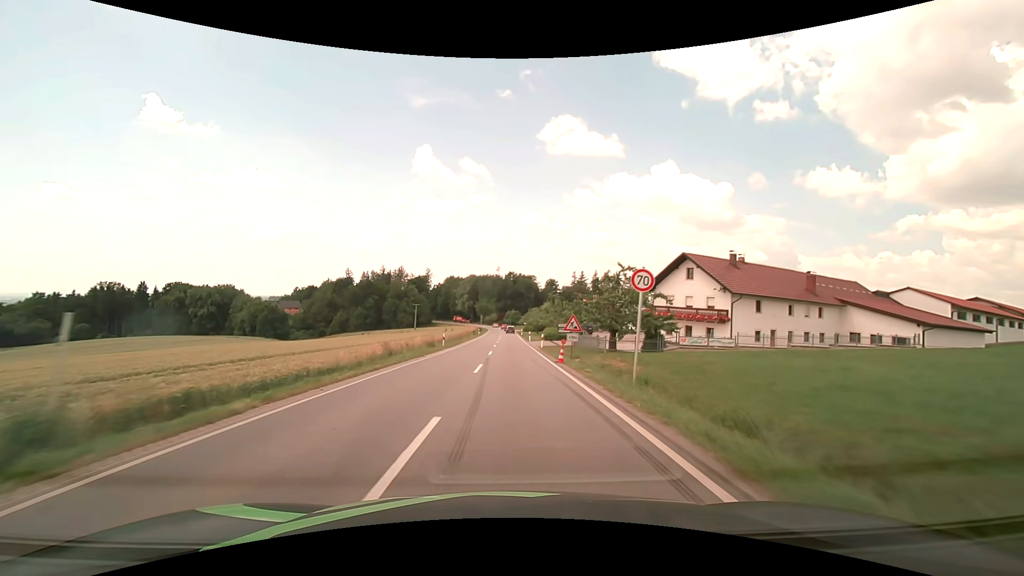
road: secondary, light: Day
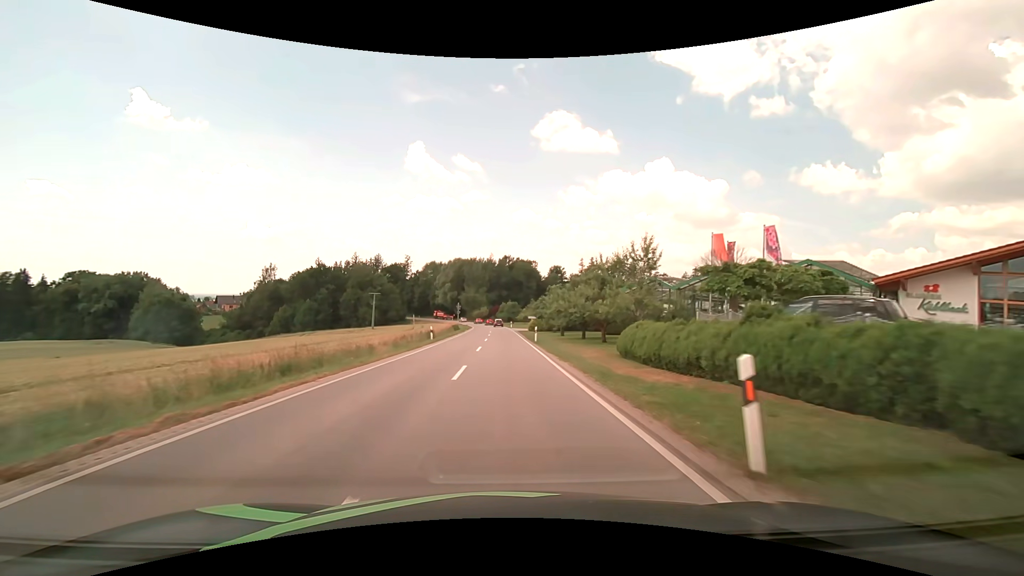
(+0.2, +51.4) m; +1°
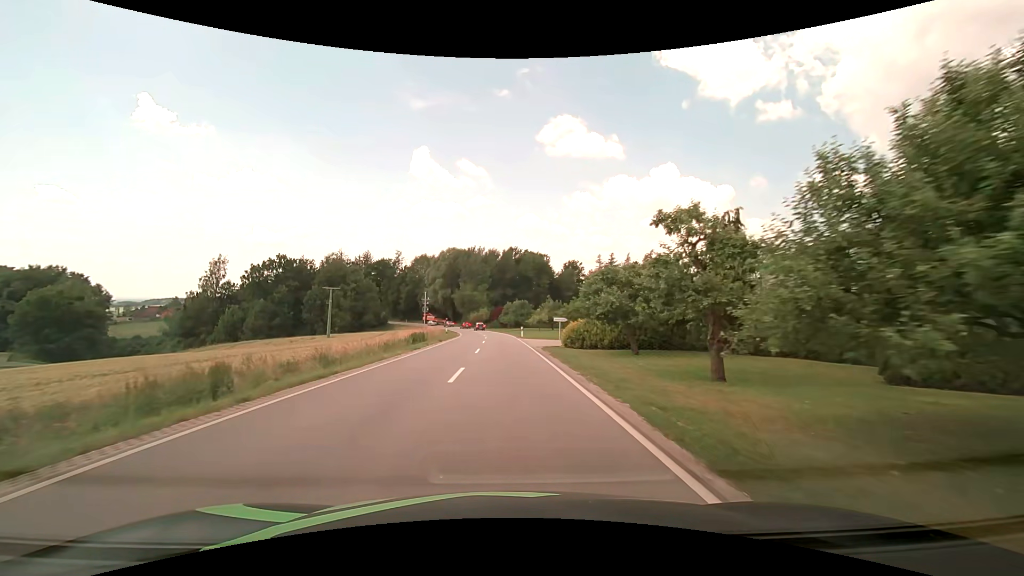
(-0.3, +36.0) m; -1°
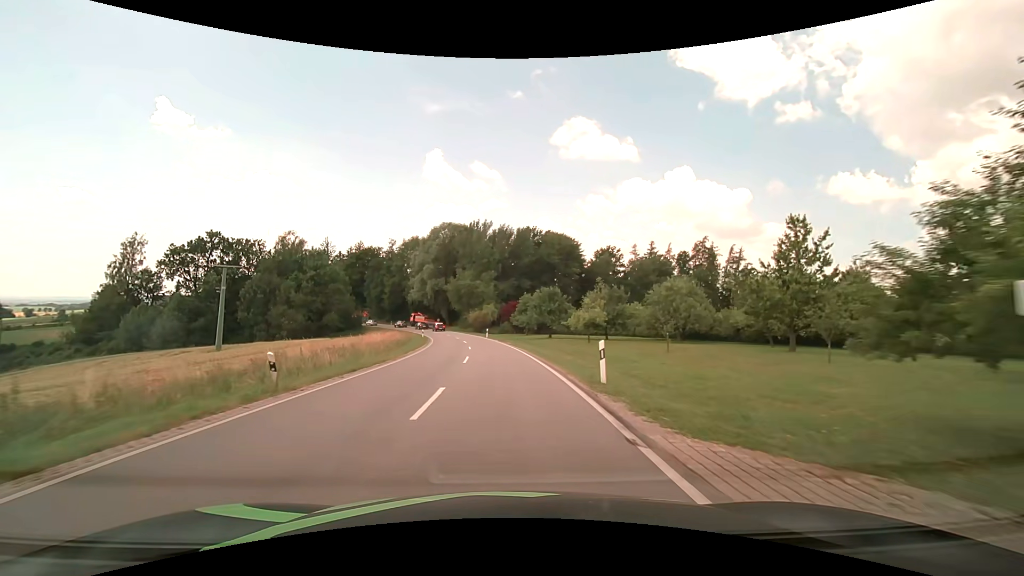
(-0.4, +40.3) m; -2°
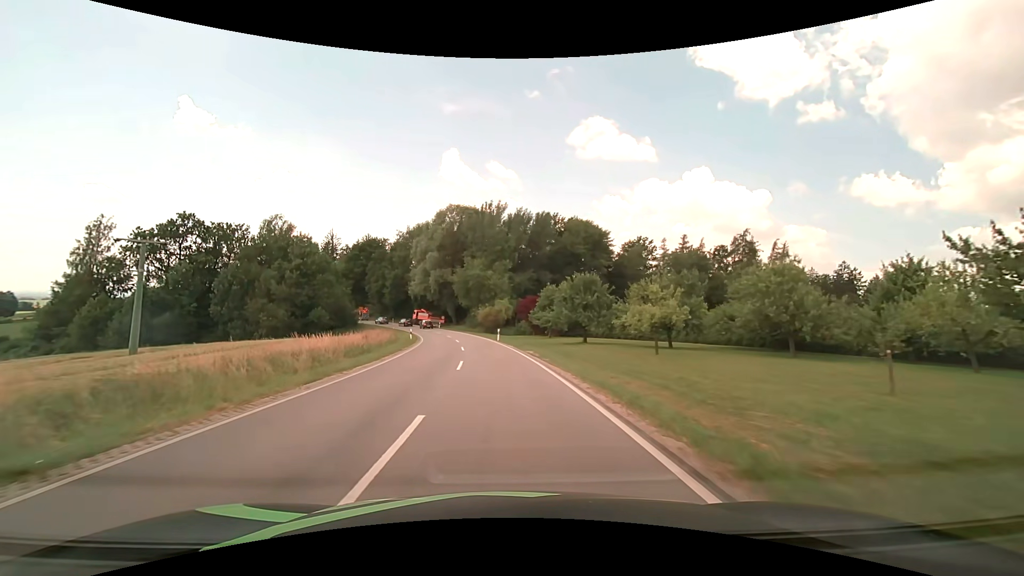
(-0.2, +15.6) m; -2°
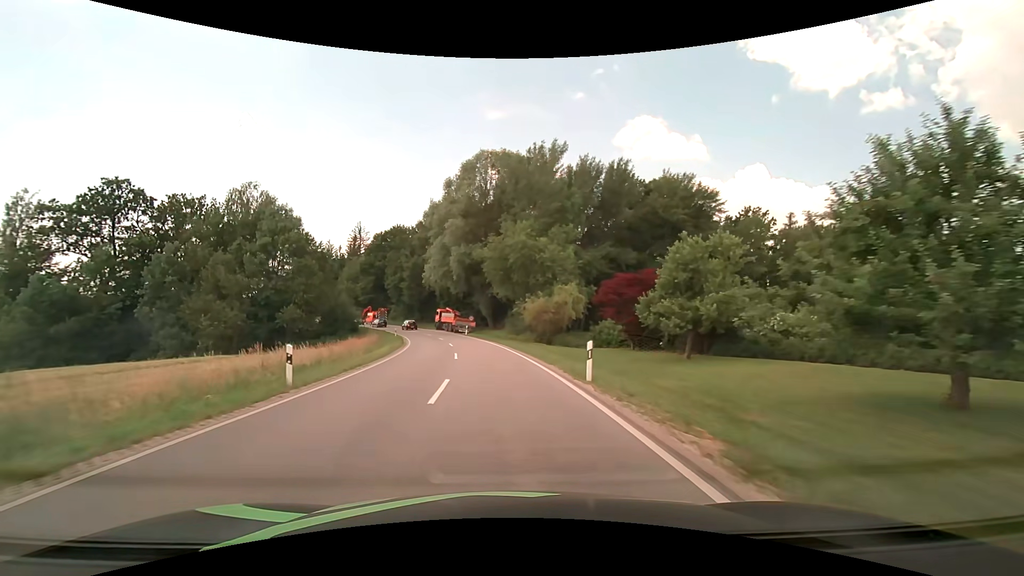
(-1.4, +30.9) m; -6°
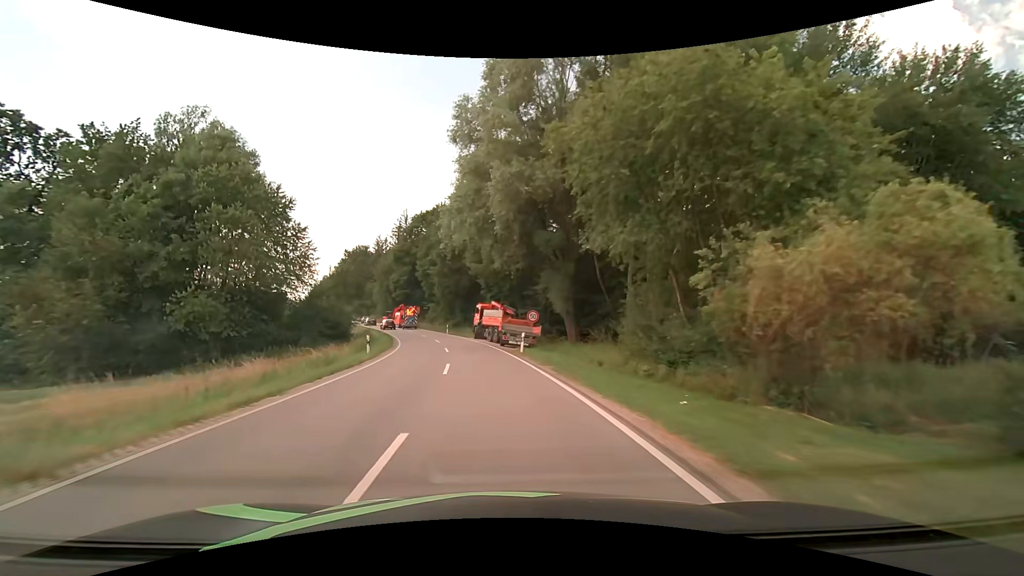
(-1.9, +30.5) m; -7°
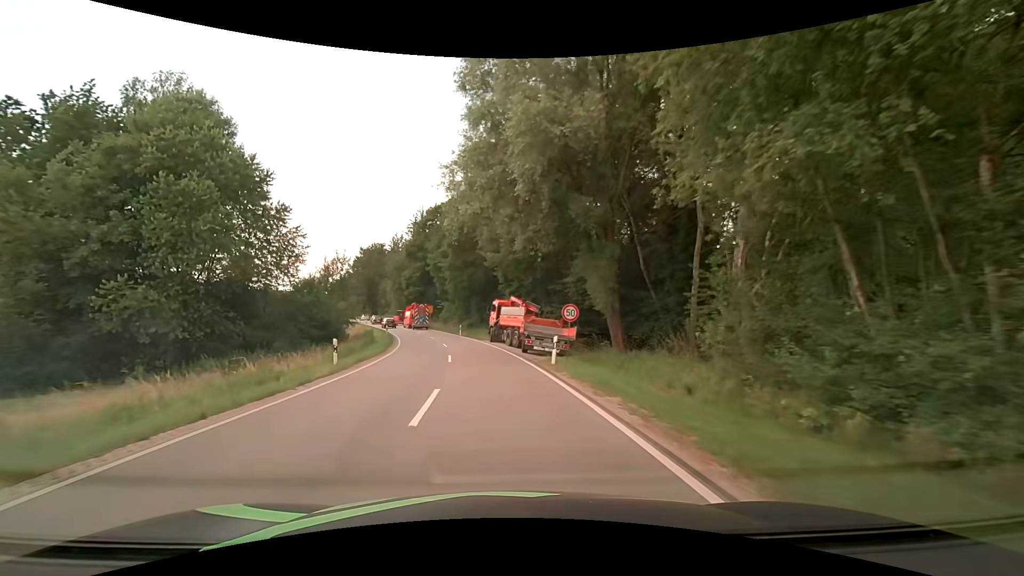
(-0.2, +7.6) m; -2°
(0, +10) (-1, +20) (-2, +30) (-4, +40) (-7, +49) (-11, +59) (-14, +68) (-18, +77) (-21, +87) (-24, +96) m
